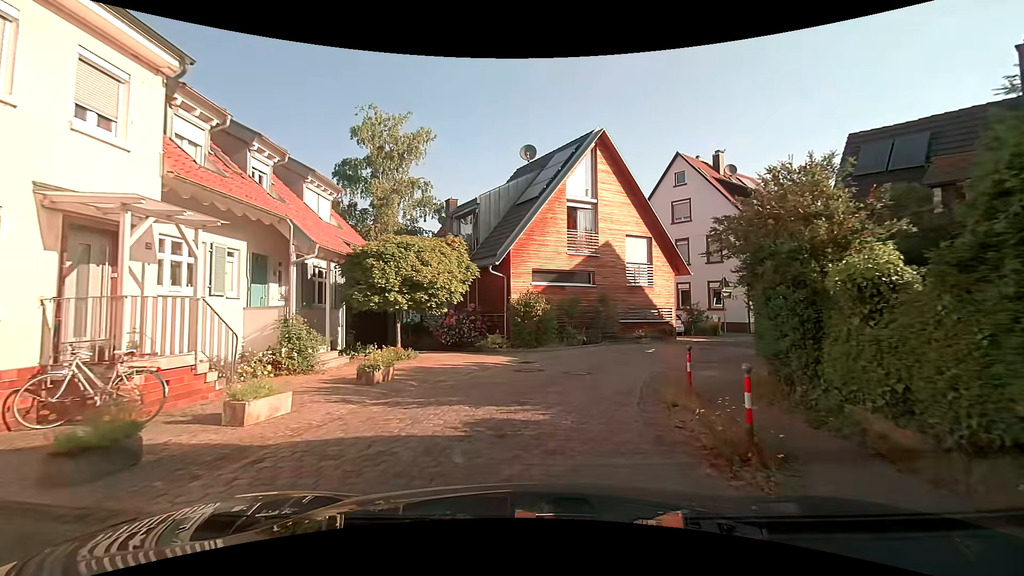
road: residential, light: Day
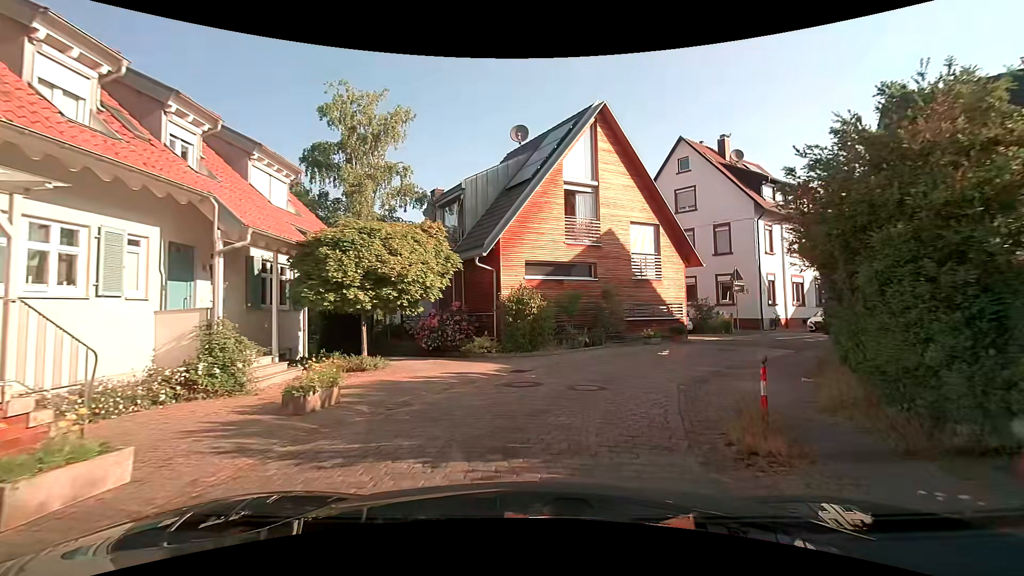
(0.0, +2.9) m; +1°
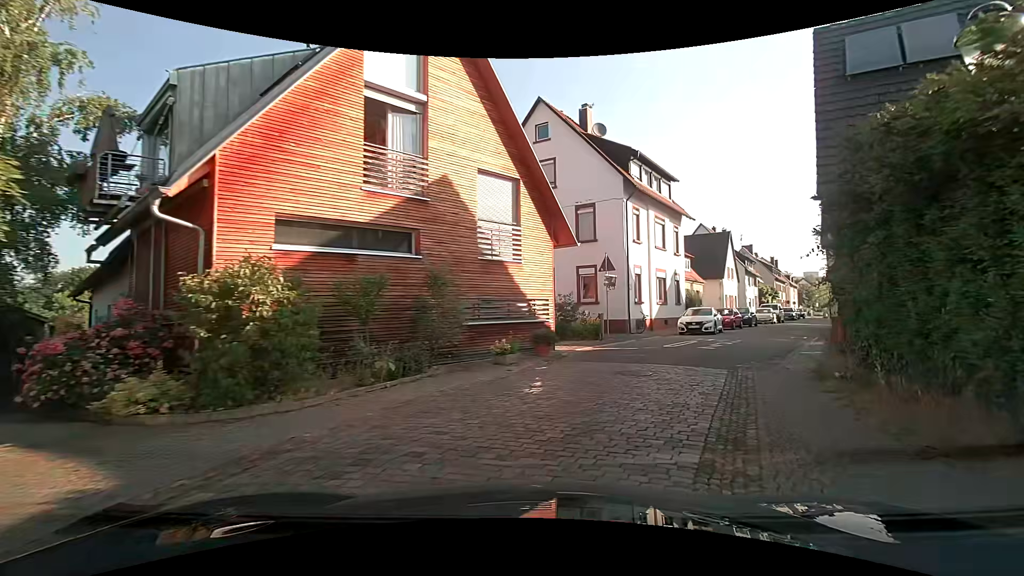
(+1.1, +8.7) m; +17°
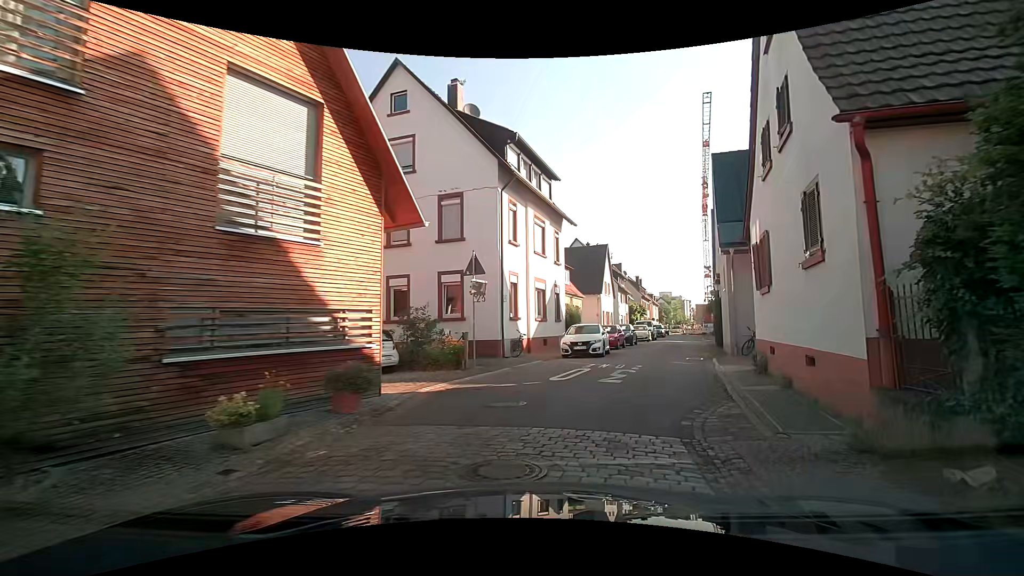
(+0.8, +6.1) m; +15°
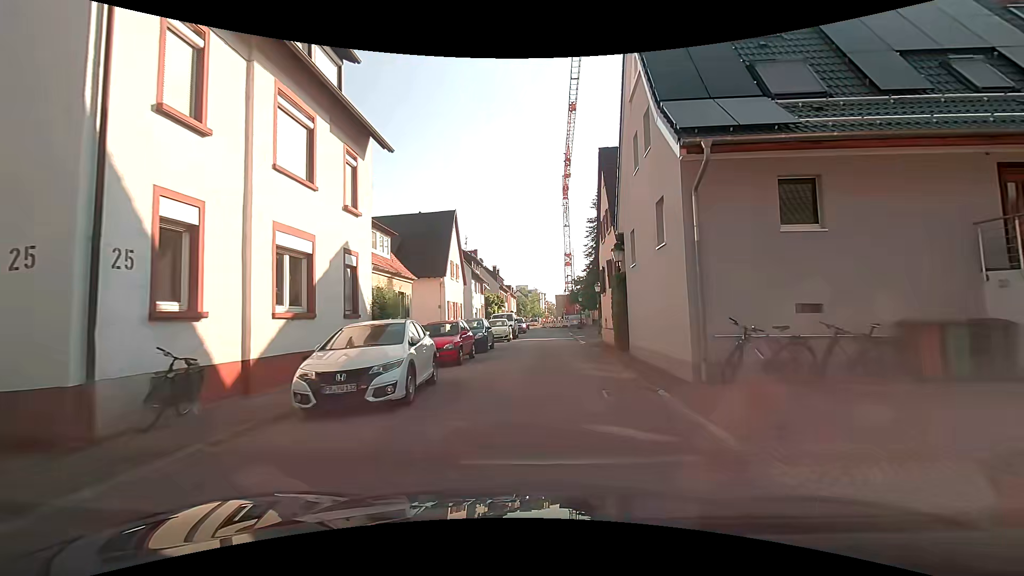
(+2.0, +12.8) m; +15°
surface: asphalt
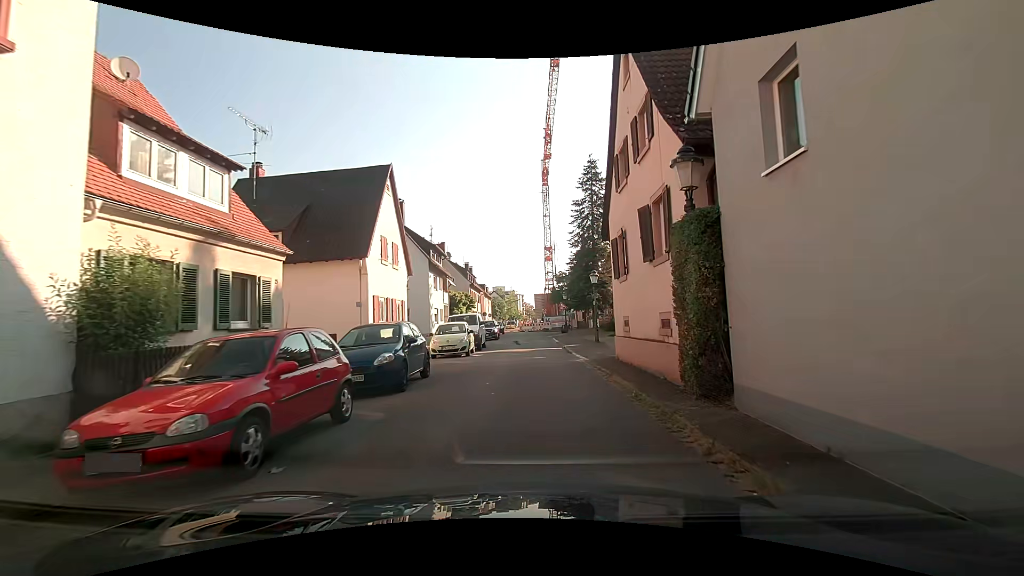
(+0.4, +10.6) m; +2°
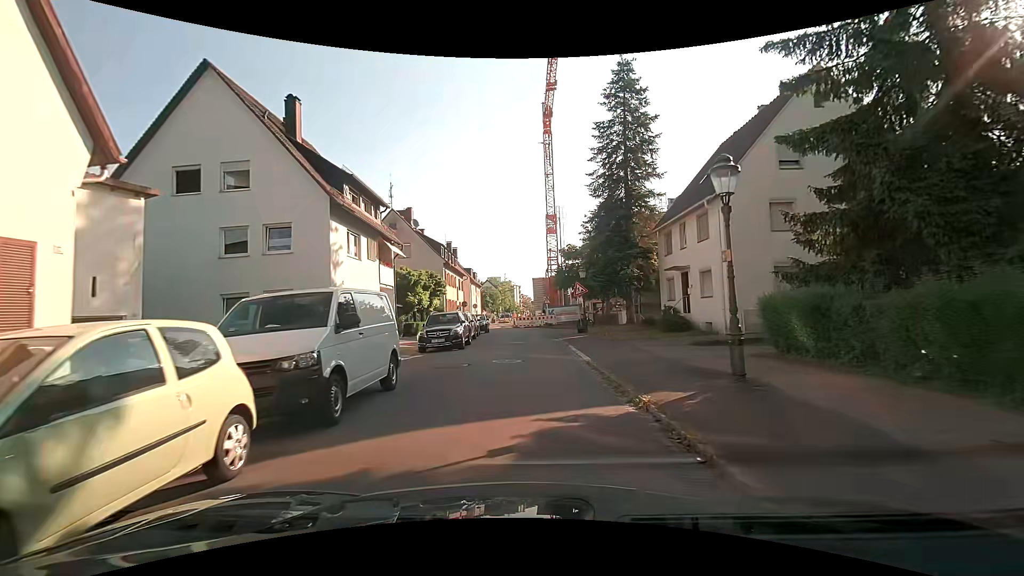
(+0.4, +18.8) m; +2°
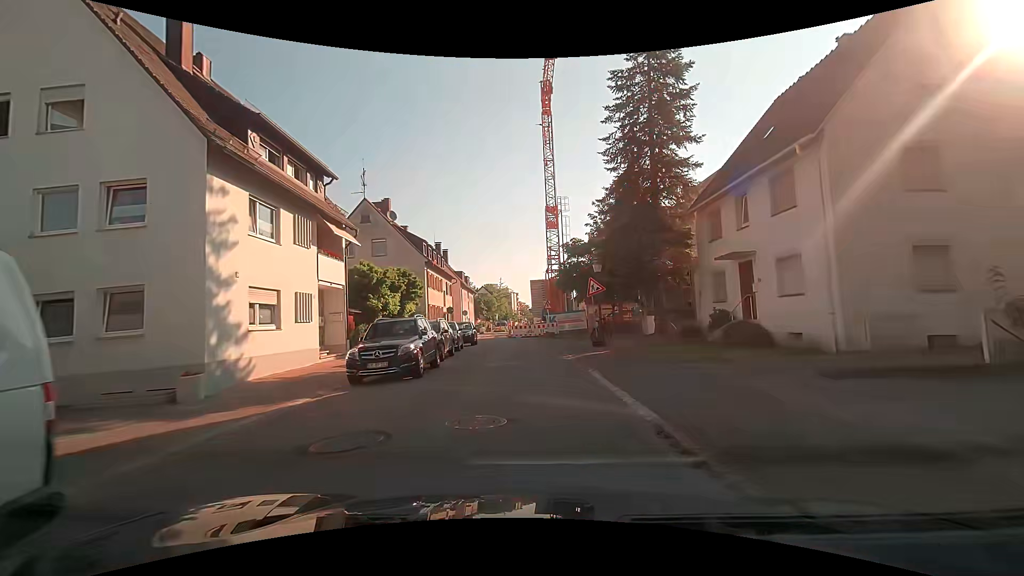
(0.0, +7.7) m; -1°
(0, +10) (0, +20) (0, +30) (-2, +40) (-3, +50) (-3, +60) (-3, +70) (-1, +80) (0, +89) (+1, +99) m
